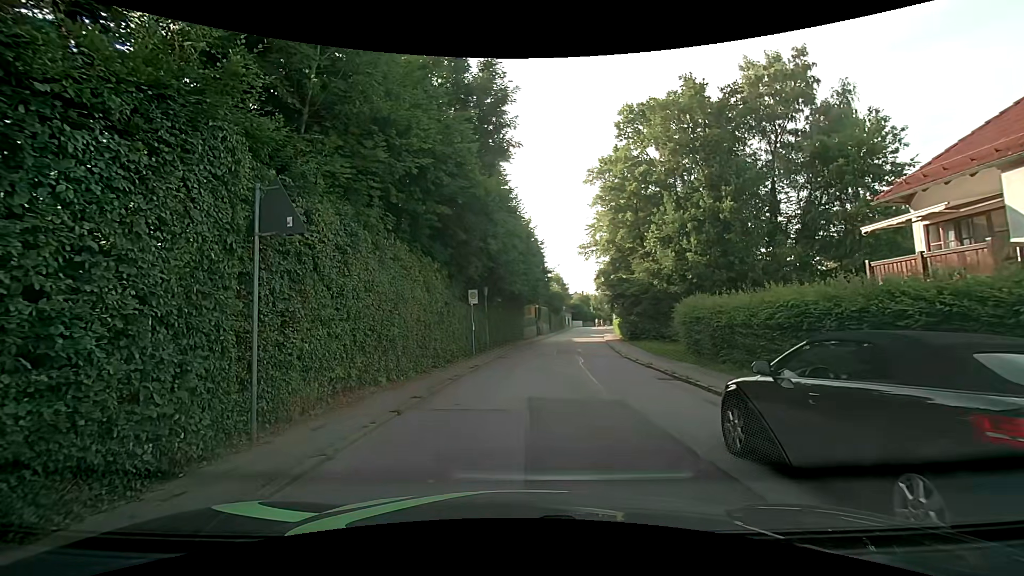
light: Day
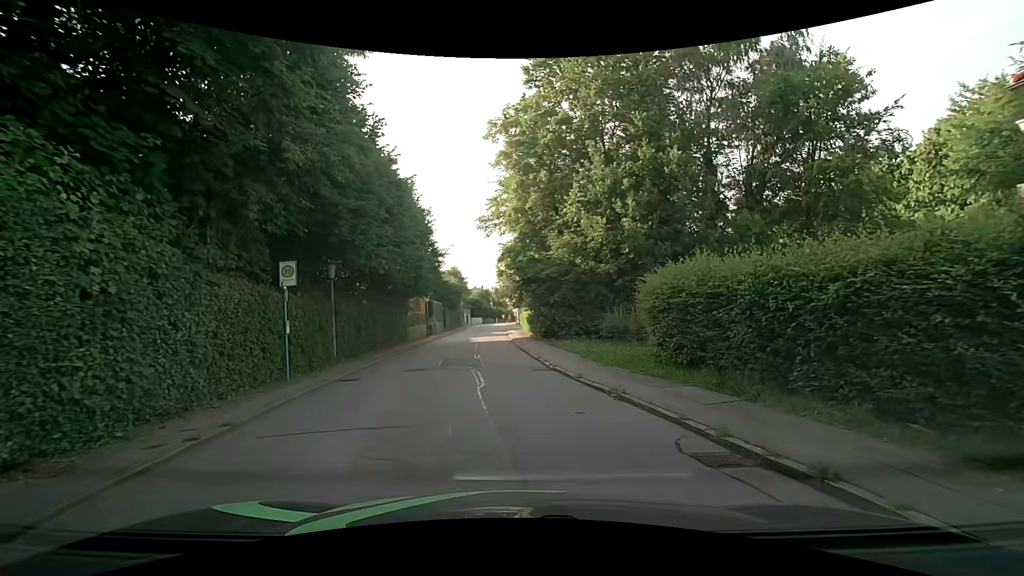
(+0.8, +10.2) m; +11°
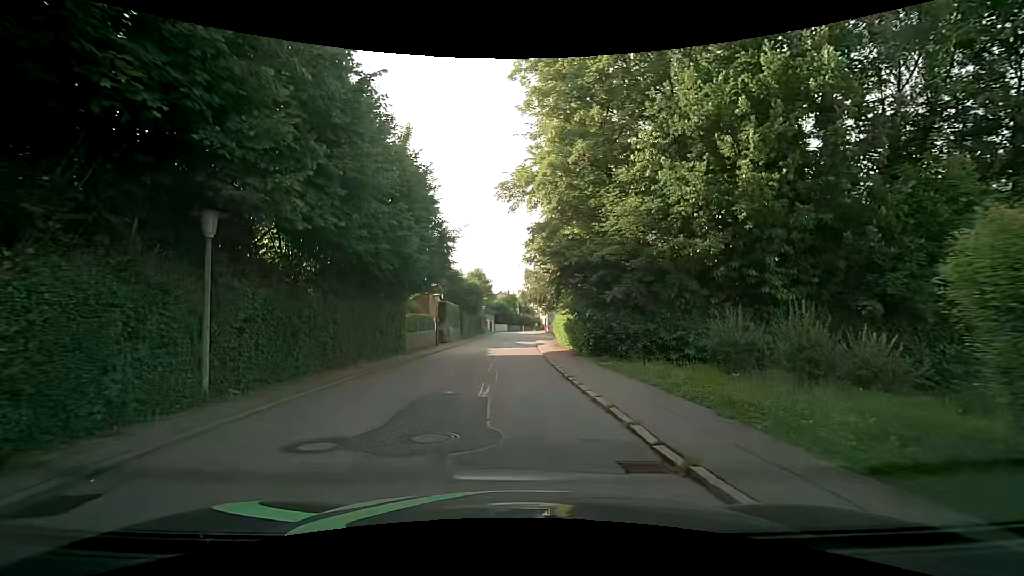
(-0.2, +9.6) m; -3°
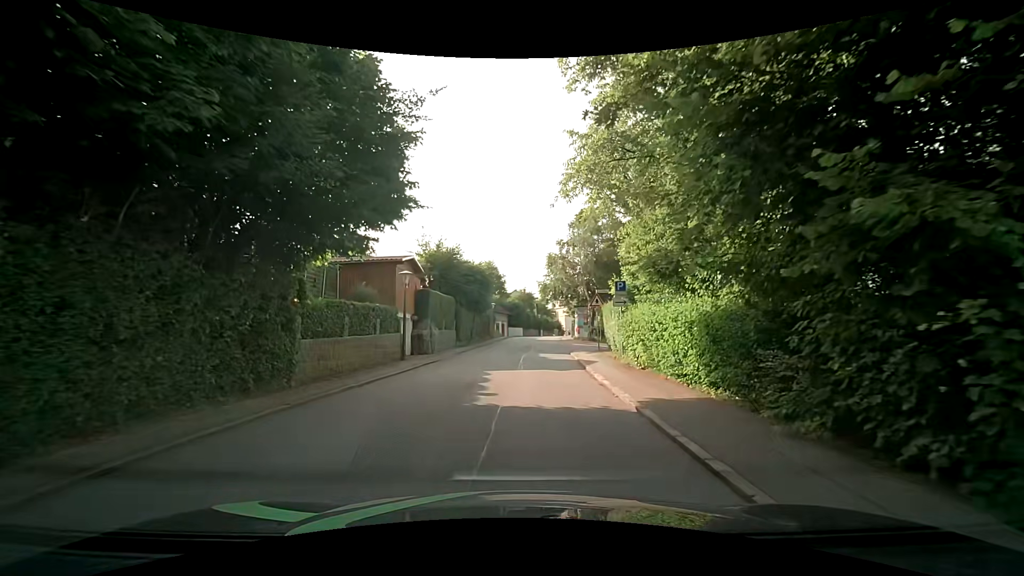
(-0.3, +16.3) m; -3°
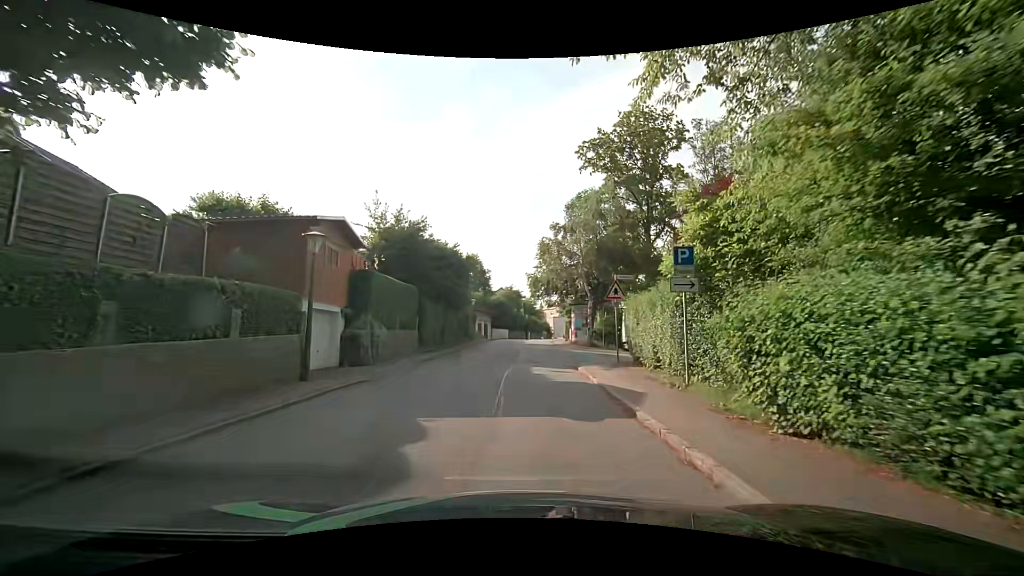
(+0.2, +8.7) m; +1°
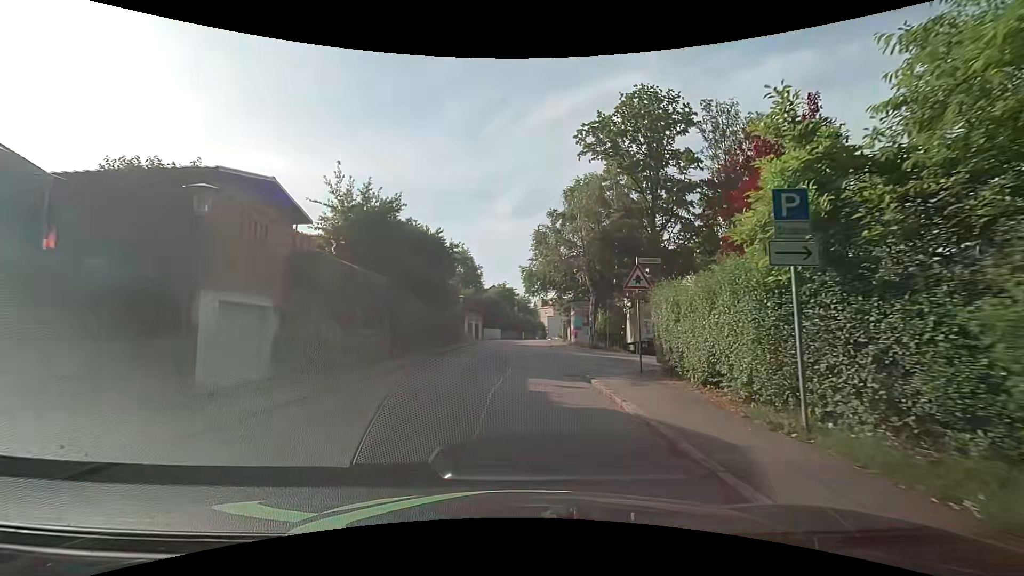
(+0.2, +4.5) m; +4°
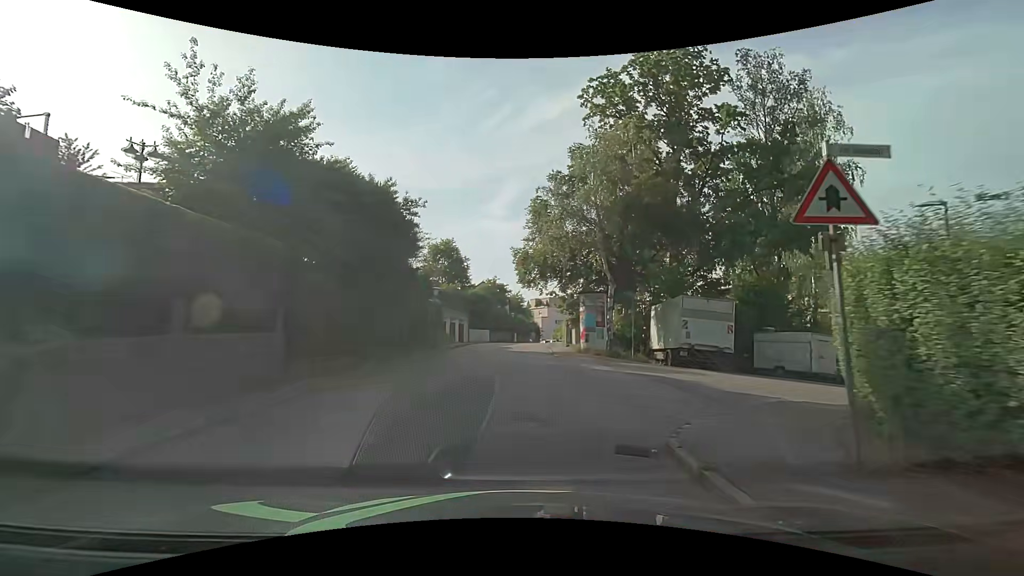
(-0.2, +9.3) m; -1°
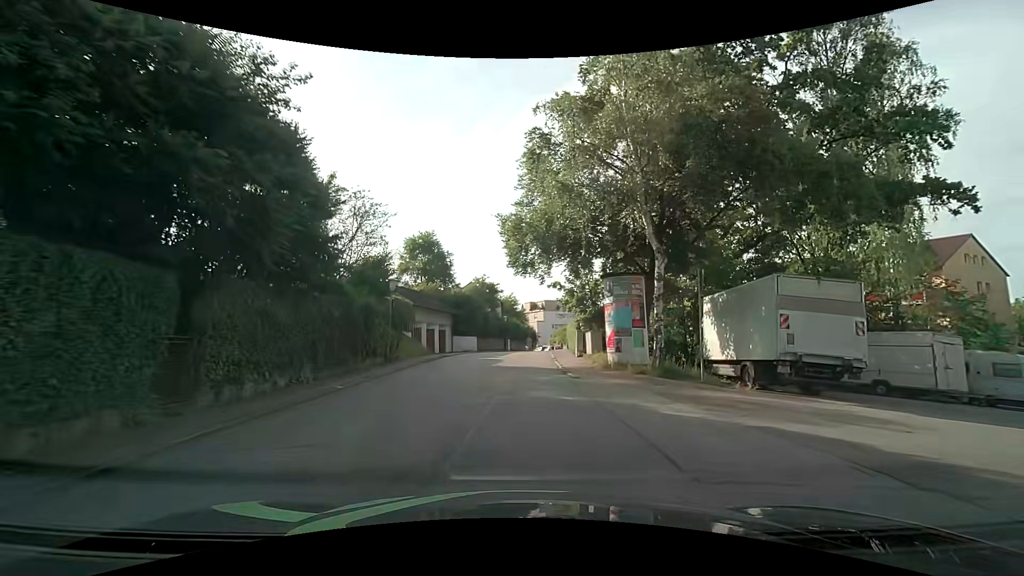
(+0.1, +9.6) m; 0°
(0, +10) (0, +20) (0, +30) (+1, +40) (+3, +50) (+5, +60) (+8, +69) (+9, +79) (+9, +89) (+6, +99) m
